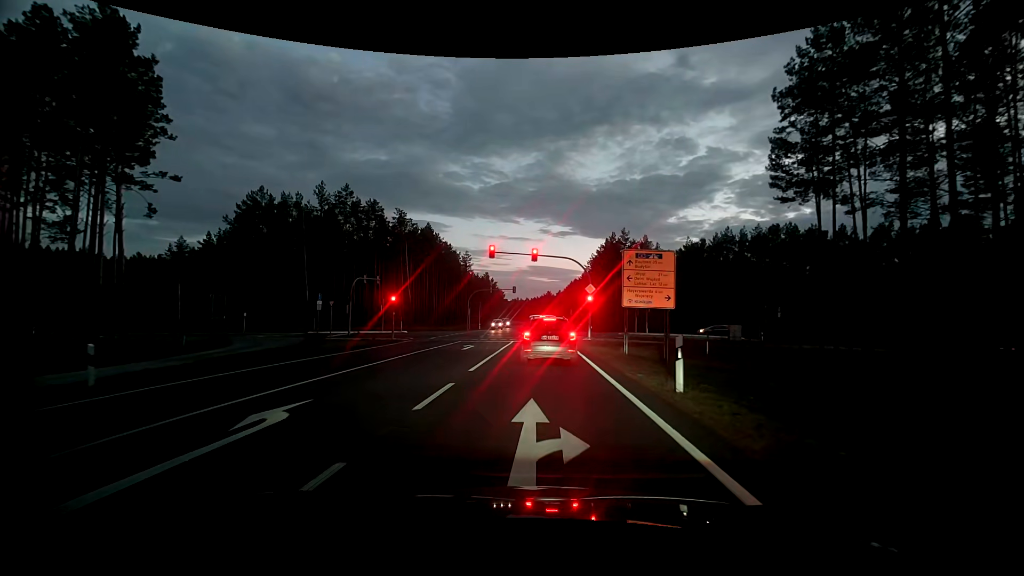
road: primary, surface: asphalt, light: Dusk
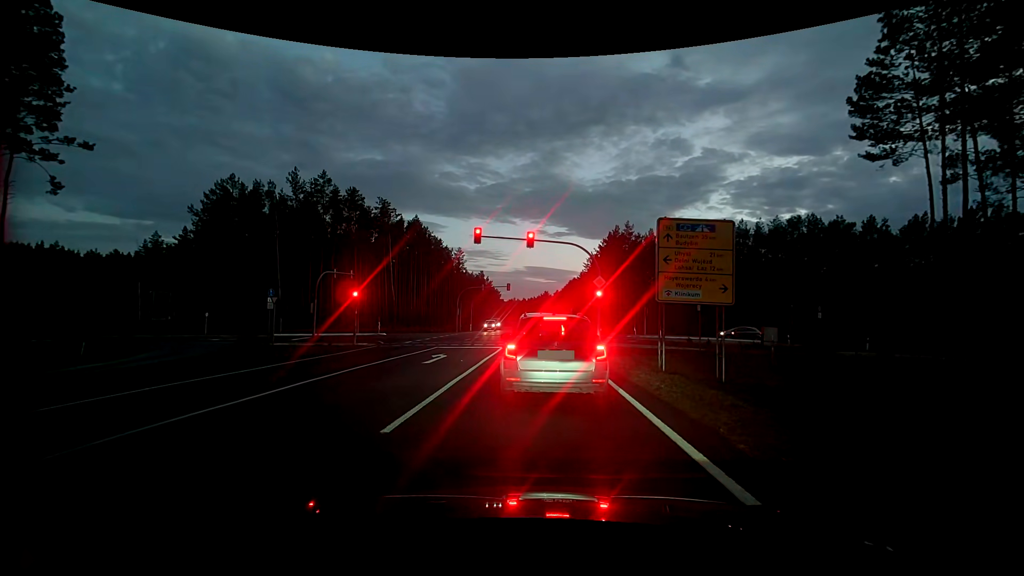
(0.0, +6.9) m; +2°
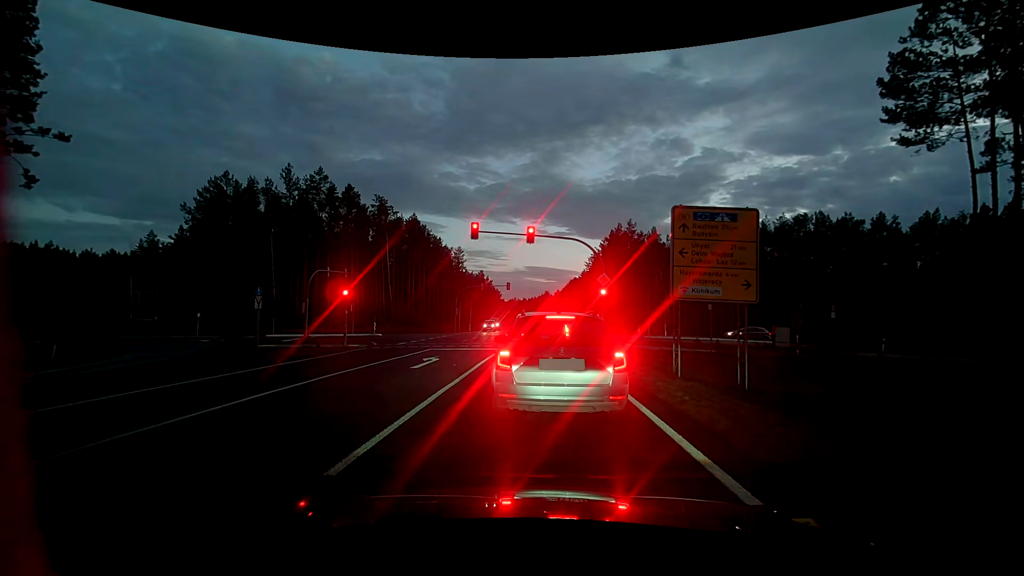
(0.0, +1.5) m; +1°
(0, +10) (-1, +20) (-1, +30) (+2, +39) (+11, +45) (+21, +46) (+31, +45) (+41, +45) (+51, +44) (+61, +44) m
